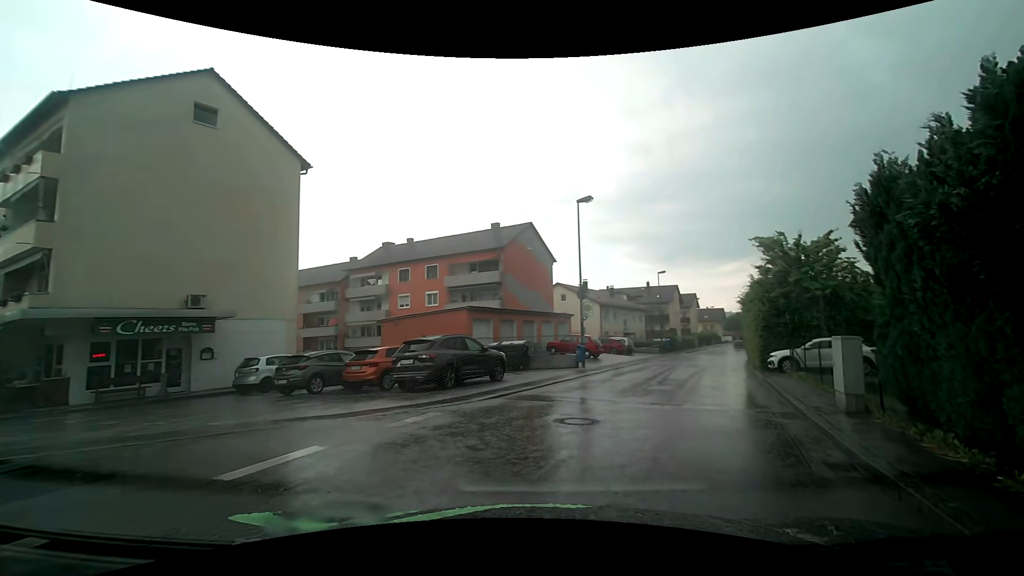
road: unclassified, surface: asphalt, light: Day
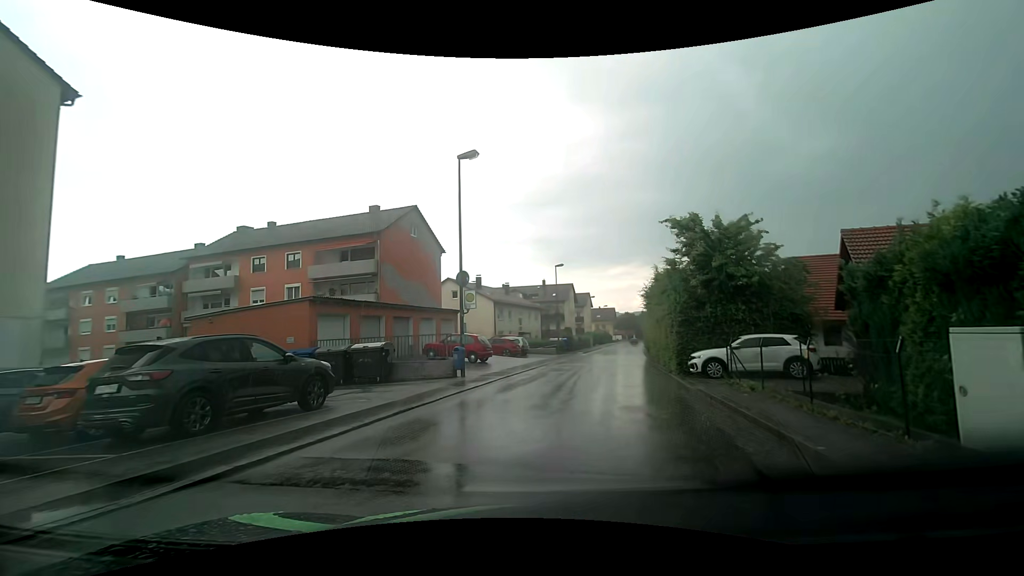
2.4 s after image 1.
(+0.9, +6.1) m; +12°
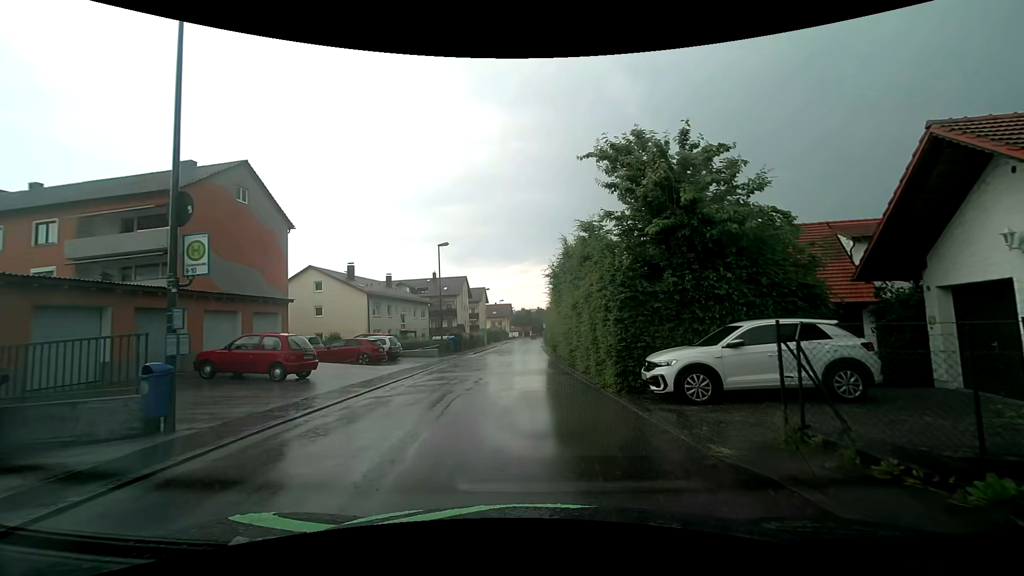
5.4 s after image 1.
(+1.2, +9.5) m; +12°
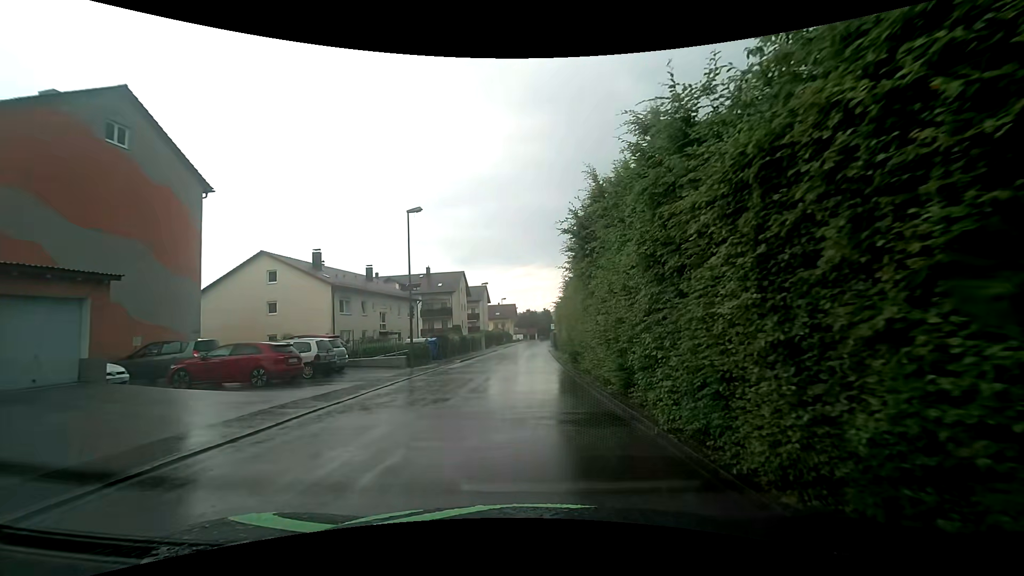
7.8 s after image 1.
(0.0, +10.6) m; 0°
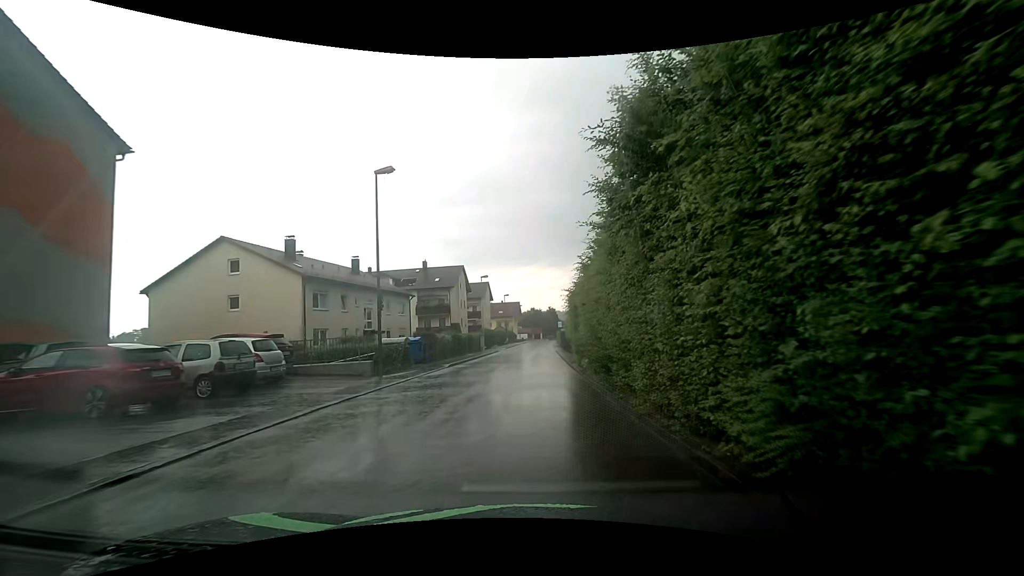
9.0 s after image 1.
(-0.1, +6.2) m; -3°
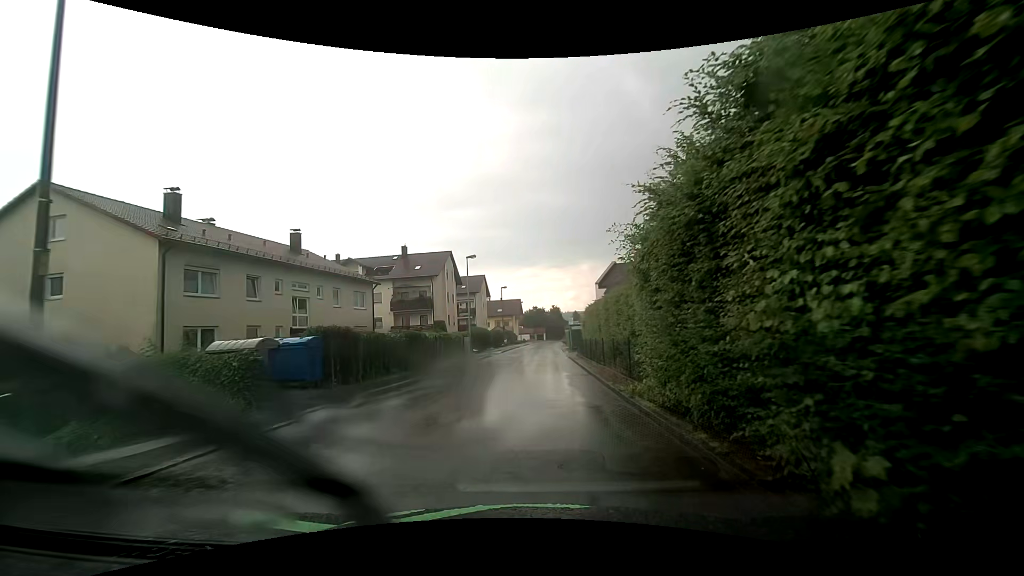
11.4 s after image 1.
(+0.4, +13.8) m; +2°
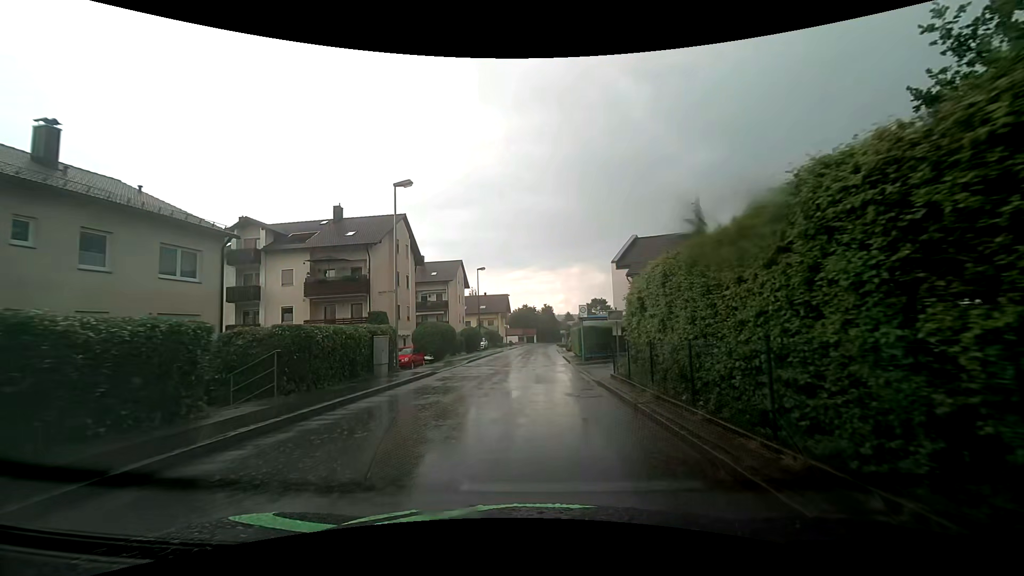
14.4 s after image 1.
(0.0, +19.2) m; +1°
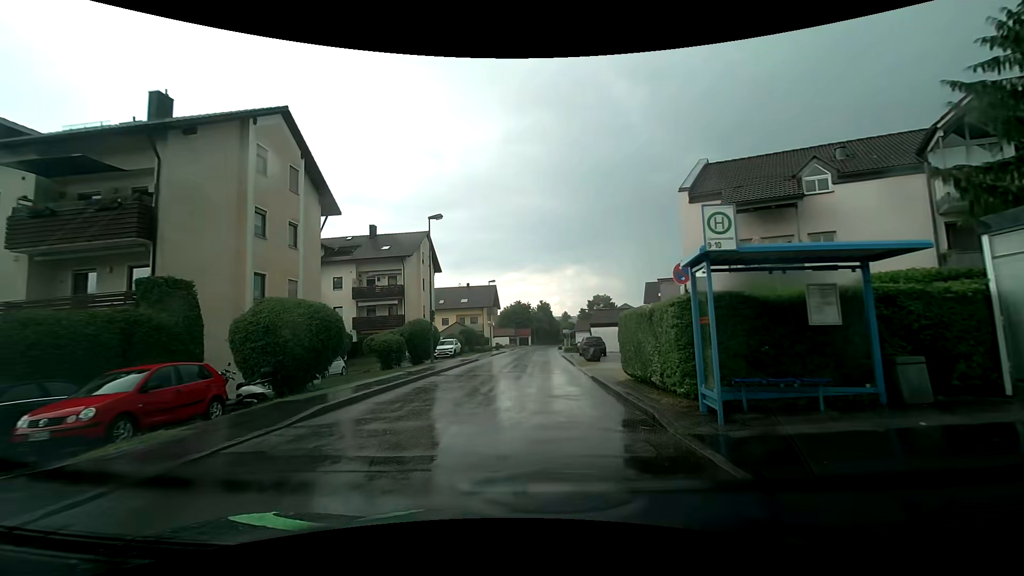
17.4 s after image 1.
(+0.1, +21.0) m; 0°
(0, +10) (0, +20) (+1, +30) (+1, +40) (+2, +50) (+2, +60) (+3, +70) (+3, +80) (+4, +90) (+5, +100) m
